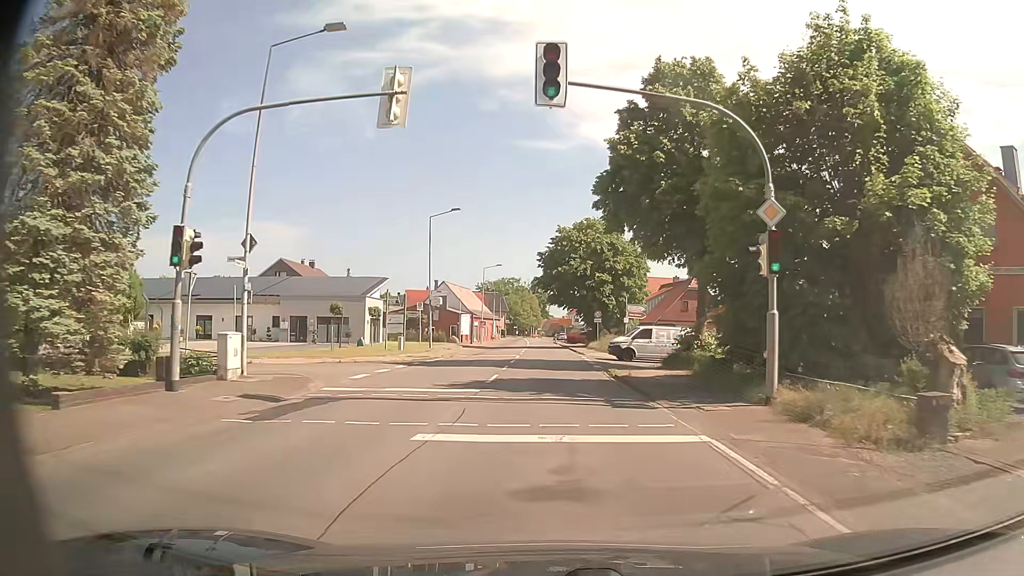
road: secondary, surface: asphalt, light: Day
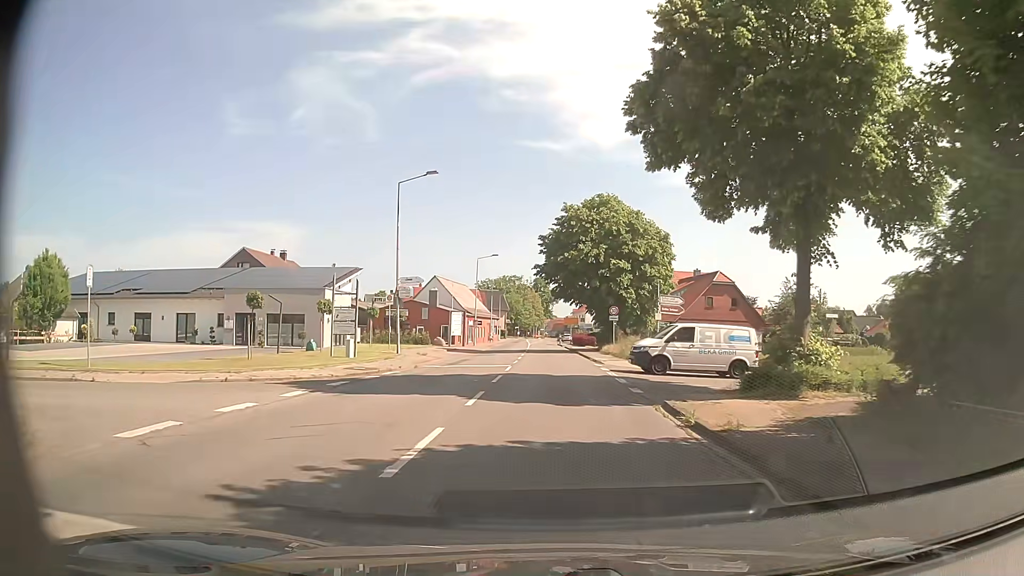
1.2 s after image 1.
(0.0, +11.4) m; -1°
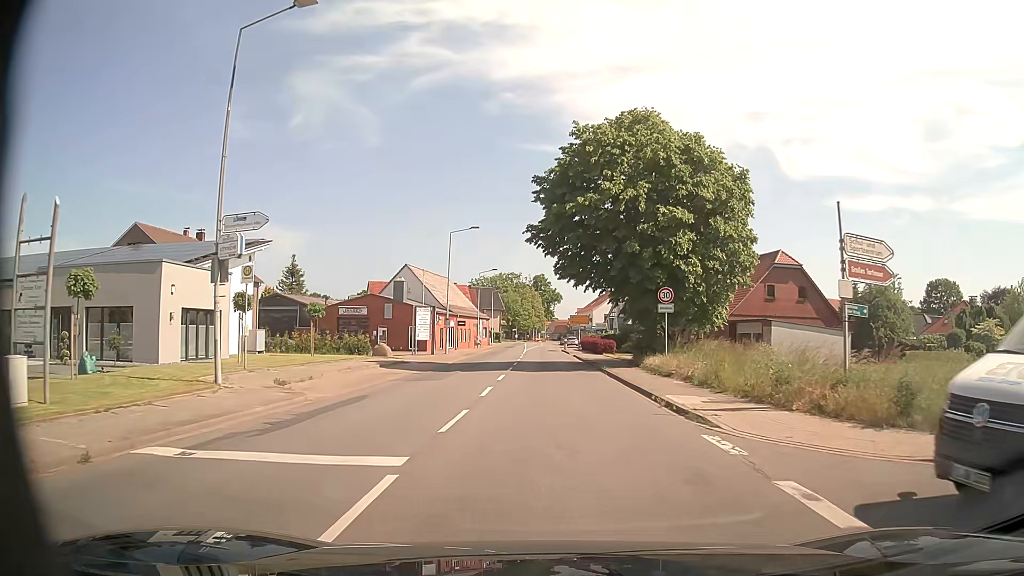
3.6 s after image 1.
(+0.1, +20.7) m; 0°
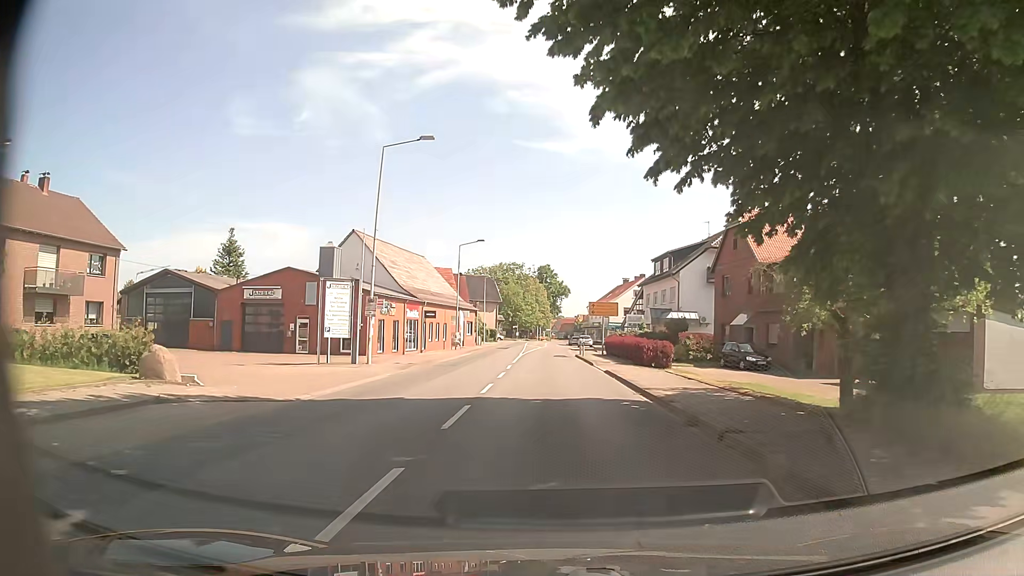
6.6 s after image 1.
(-0.1, +23.7) m; -1°
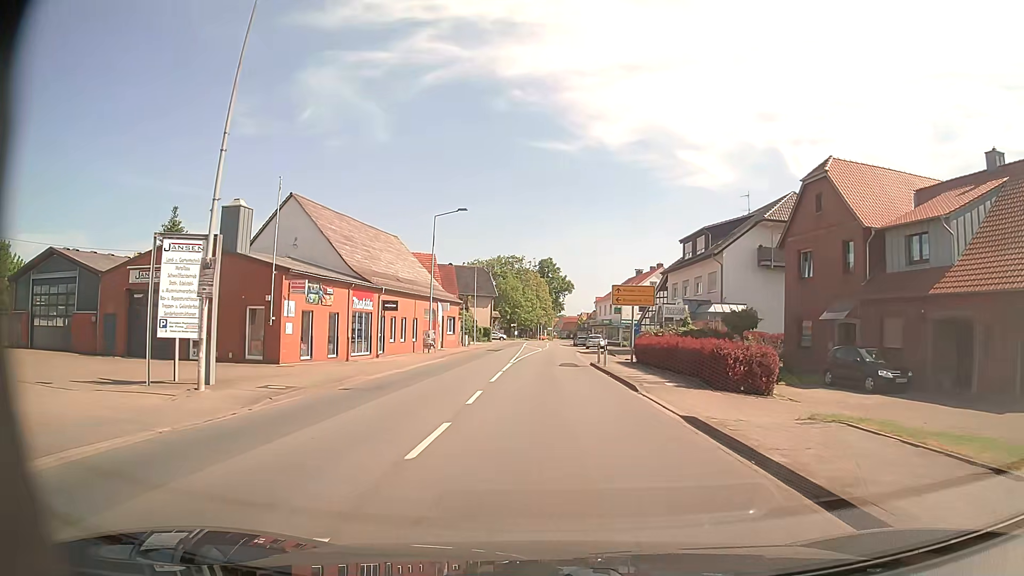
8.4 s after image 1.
(0.0, +14.5) m; 0°
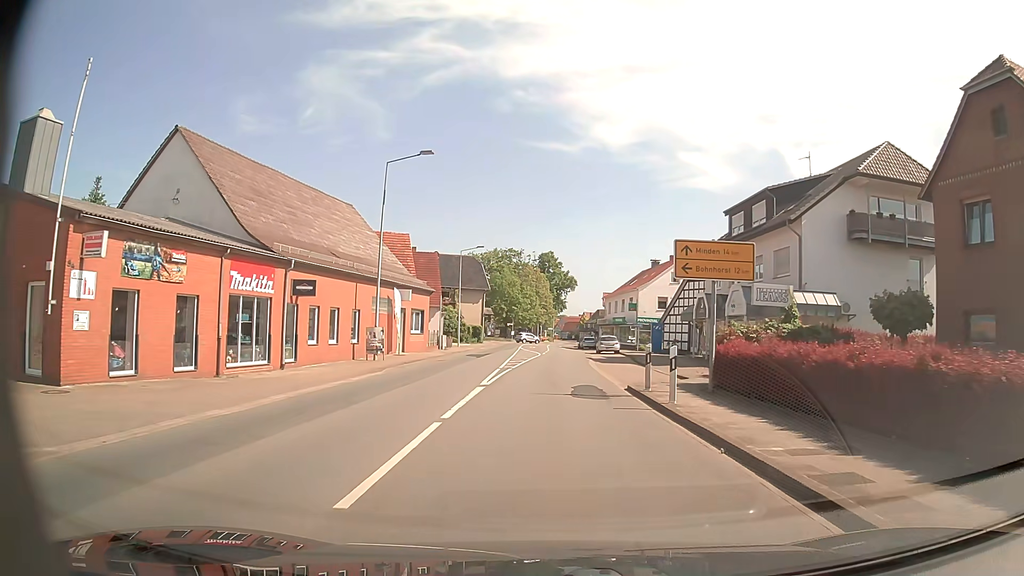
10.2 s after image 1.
(0.0, +14.5) m; -1°
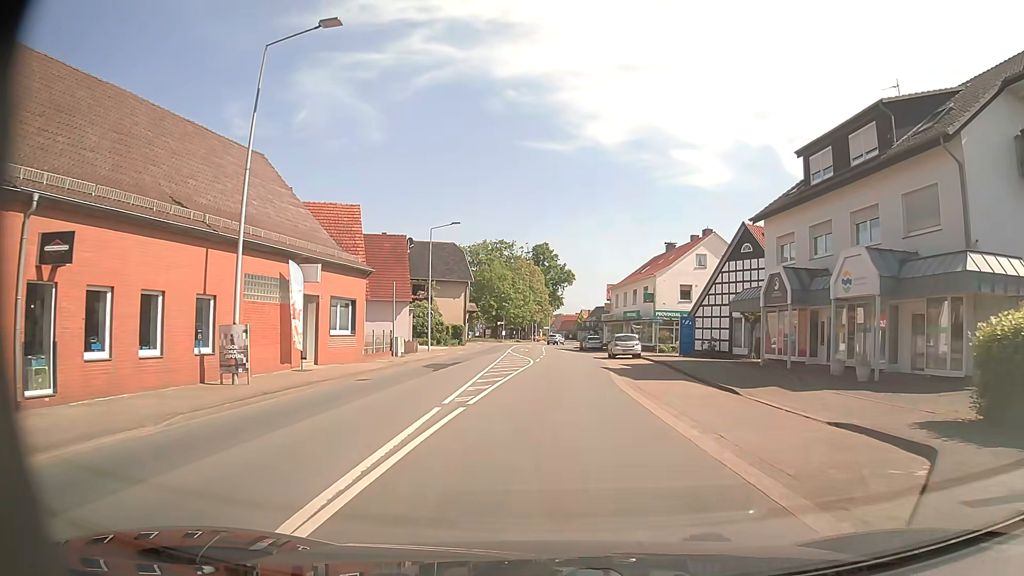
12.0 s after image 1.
(+0.2, +14.3) m; +1°
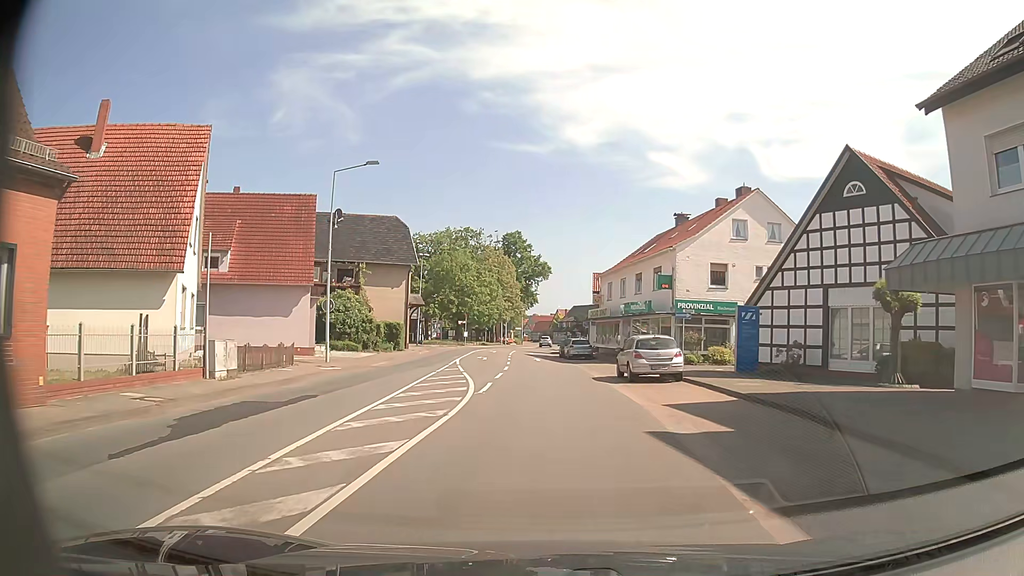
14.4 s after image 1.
(+0.4, +18.7) m; +2°
(0, +10) (0, +20) (0, +30) (-1, +40) (-1, +50) (-1, +60) (-1, +70) (-1, +80) (-1, +90) (0, +100) m
